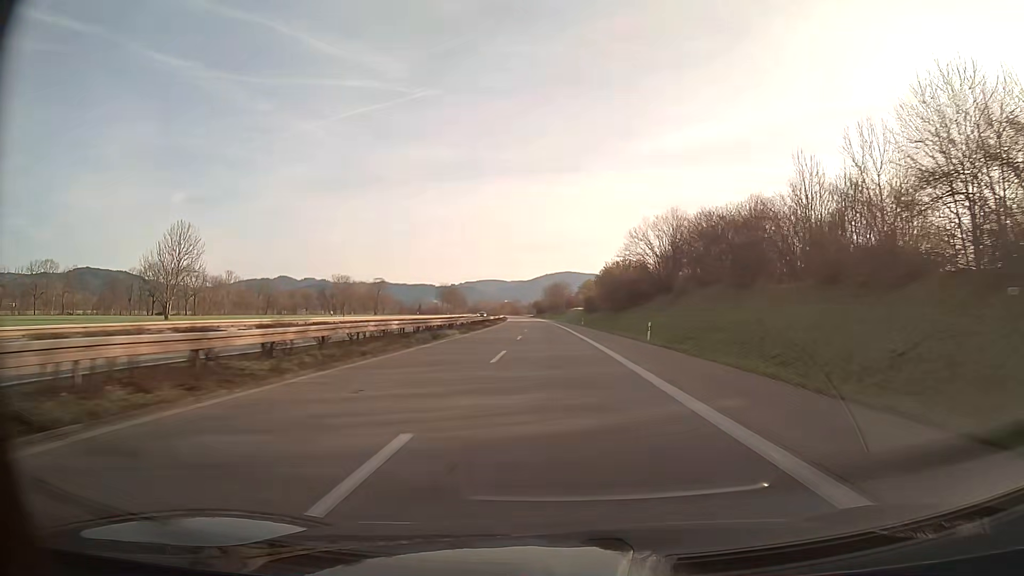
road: trunk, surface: asphalt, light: Day
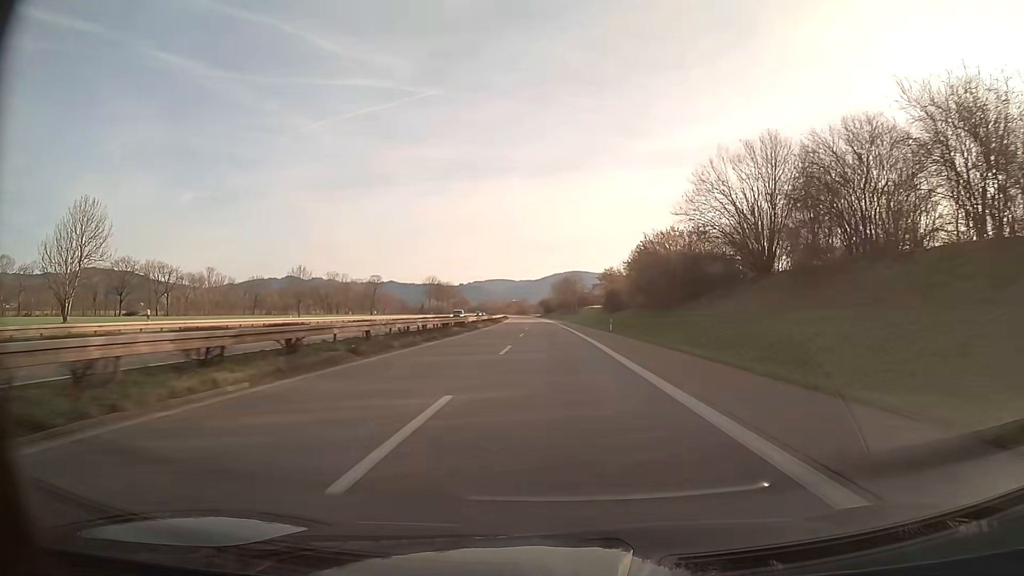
(-0.2, +31.1) m; -1°
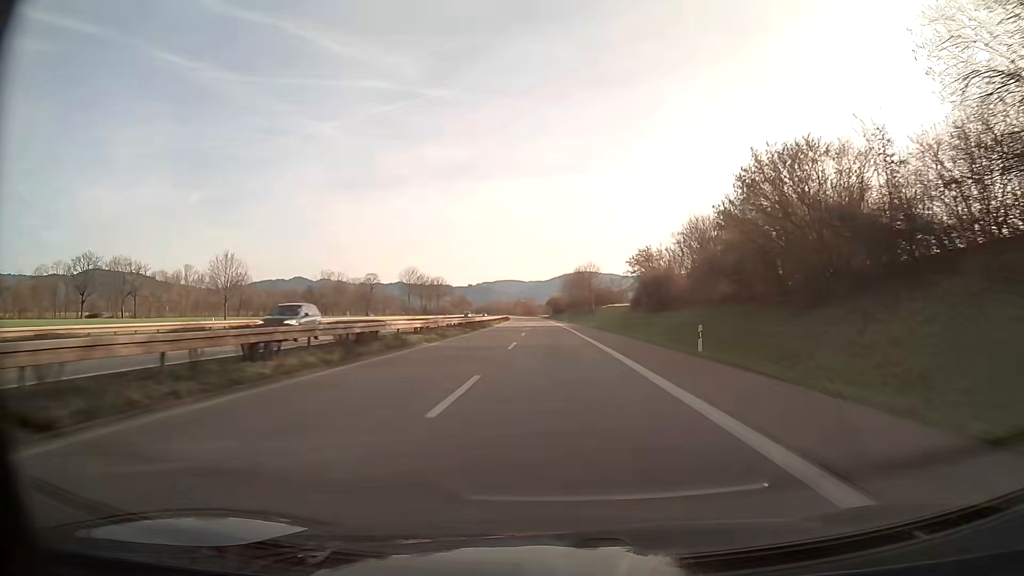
(-0.2, +30.8) m; -1°
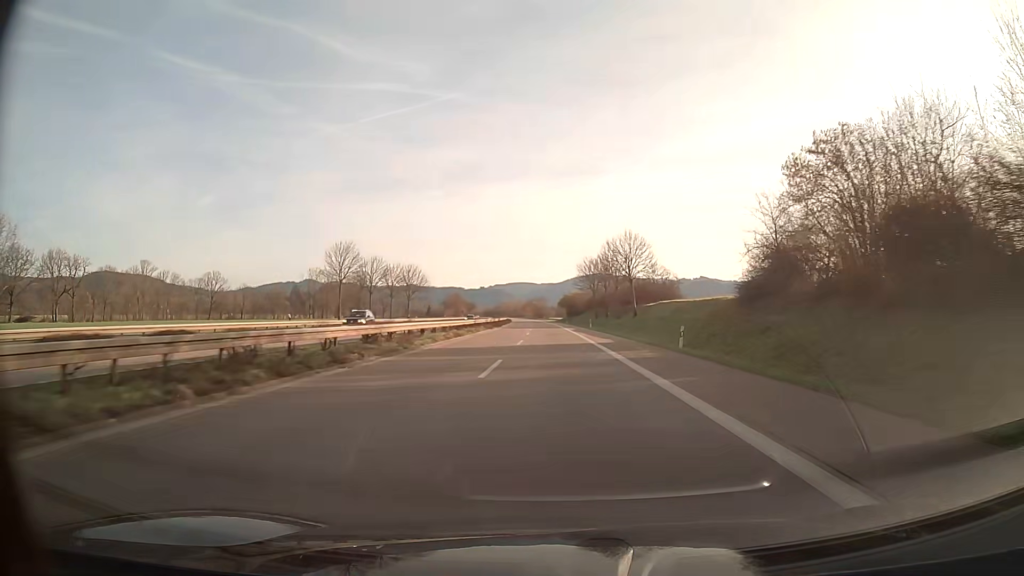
(-0.5, +45.9) m; -1°
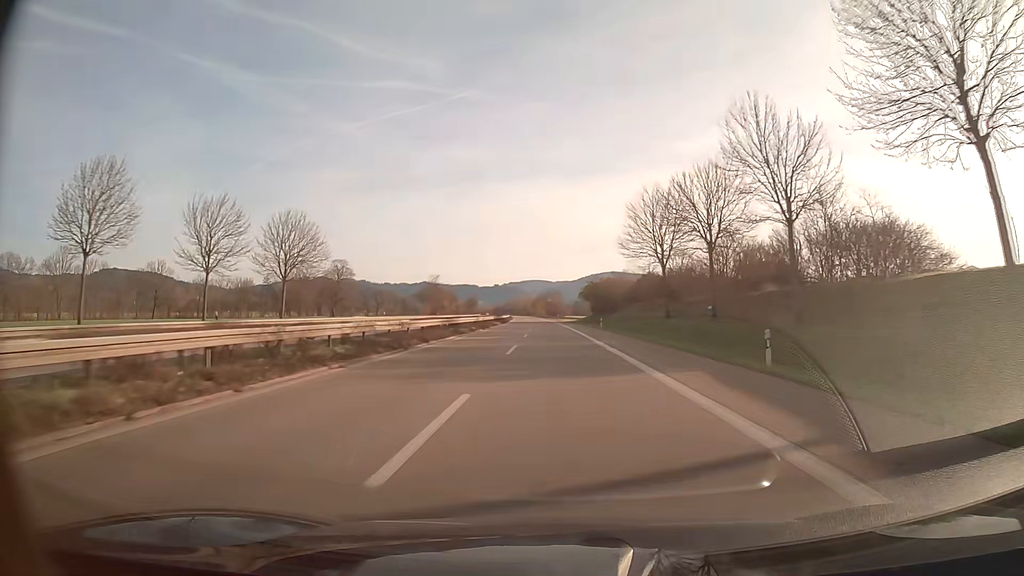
(-0.6, +61.2) m; -1°
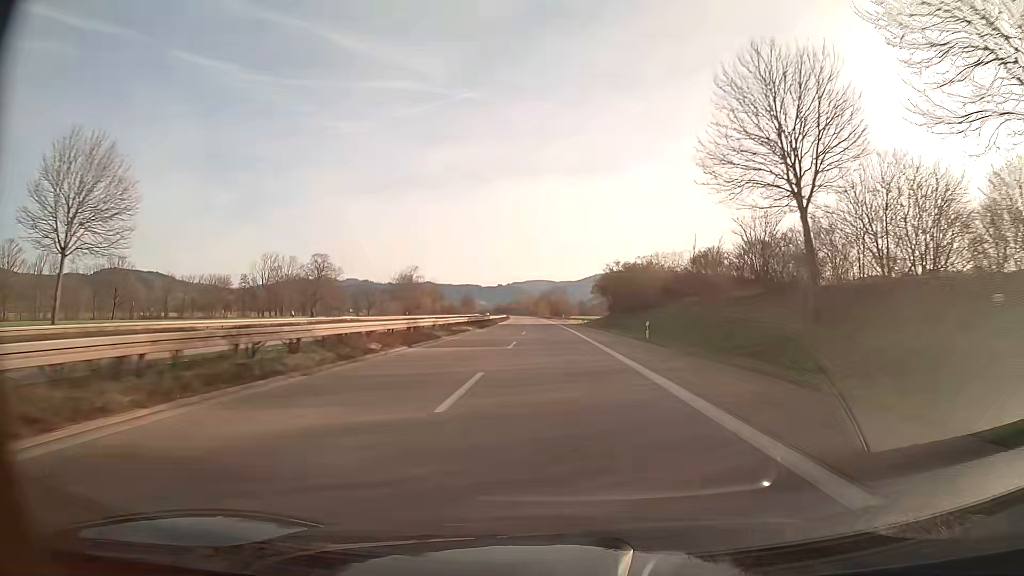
(-0.1, +30.6) m; 0°
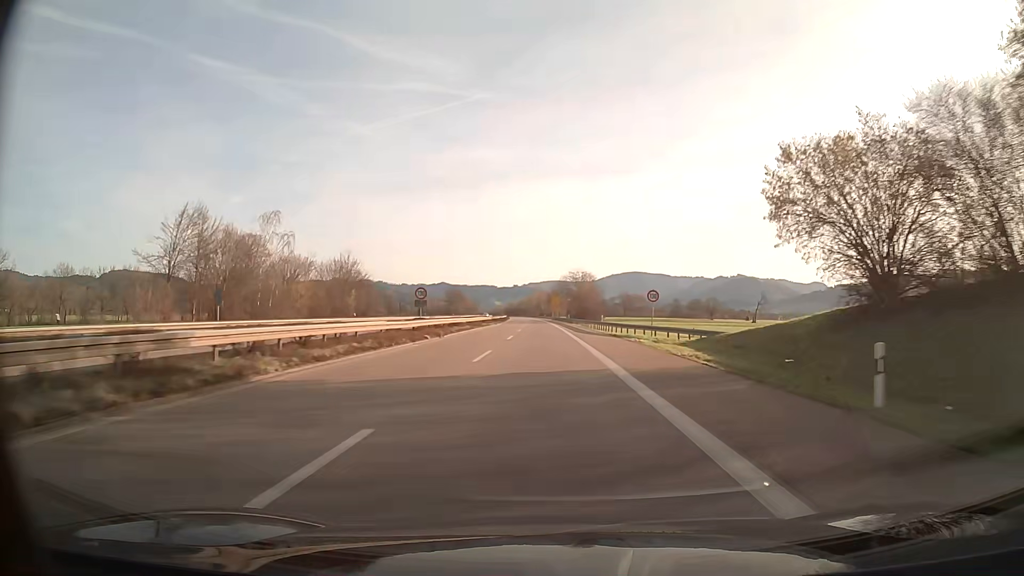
(-0.9, +76.5) m; -2°
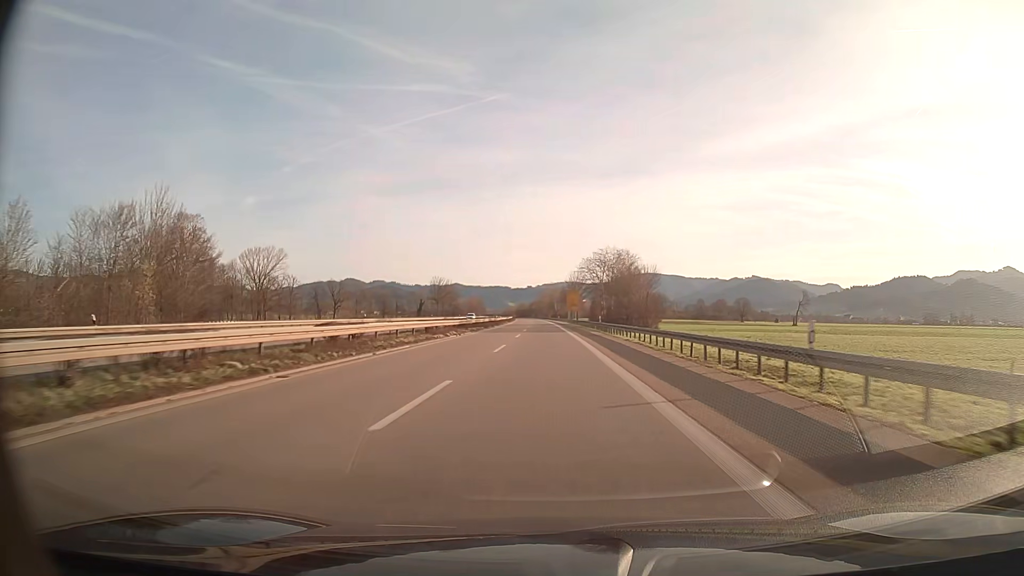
(-0.5, +45.9) m; -1°
(0, +10) (0, +20) (0, +30) (0, +40) (0, +50) (-1, +60) (-1, +70) (-1, +80) (-1, +90) (-2, +100) m
